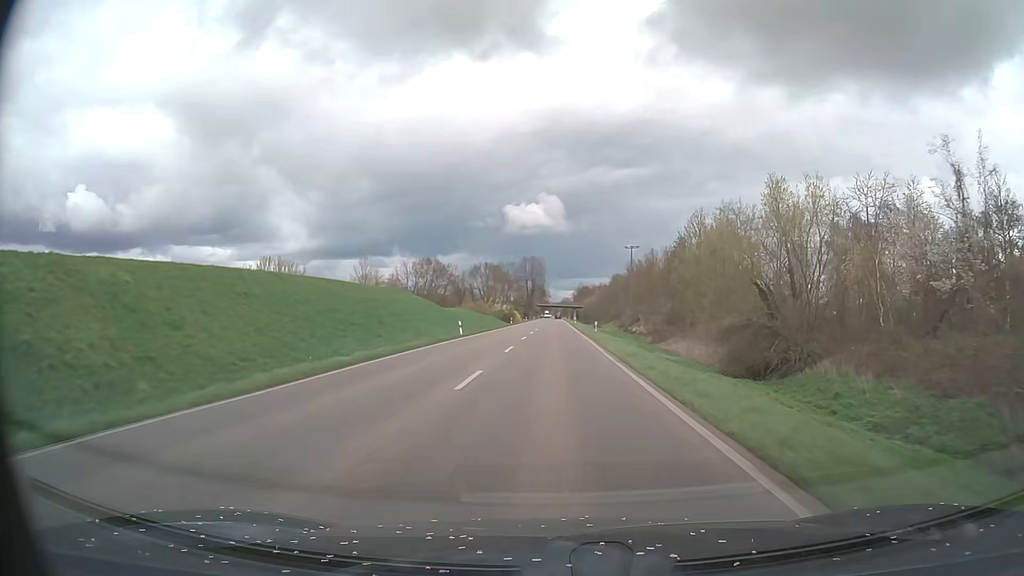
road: primary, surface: asphalt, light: Day
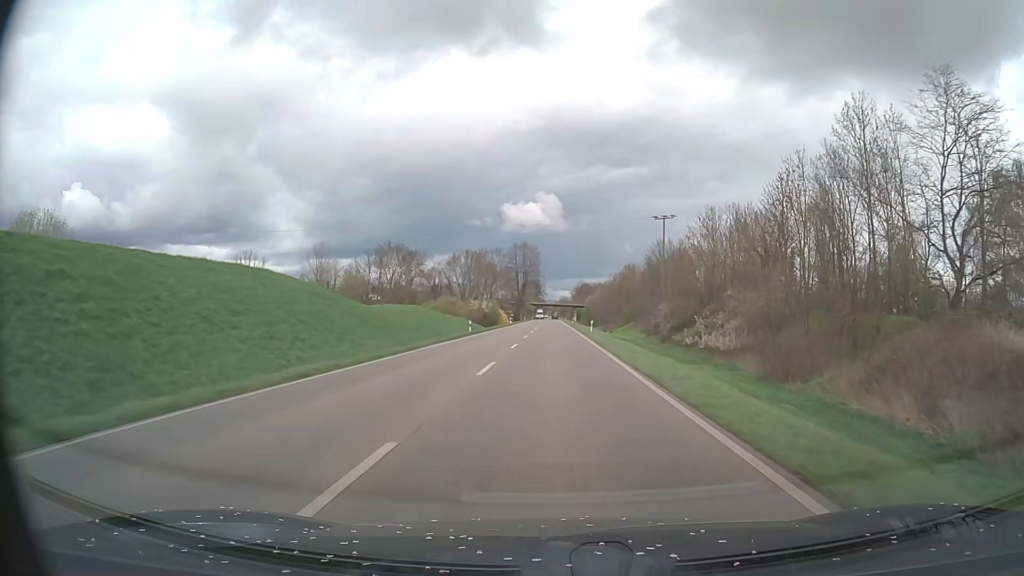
(0.0, +45.0) m; 0°
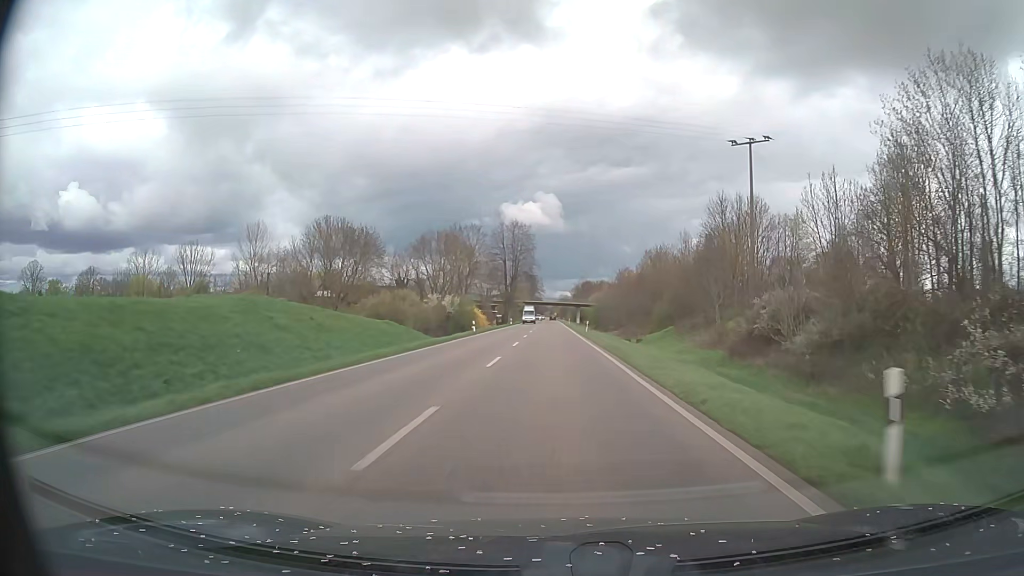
(+0.1, +45.0) m; 0°
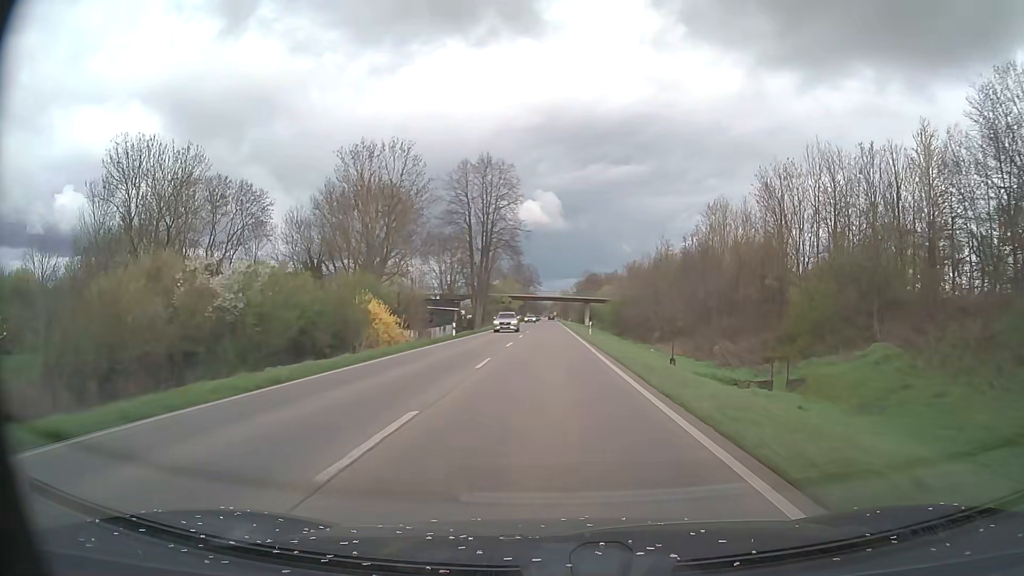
(+0.1, +60.0) m; 0°
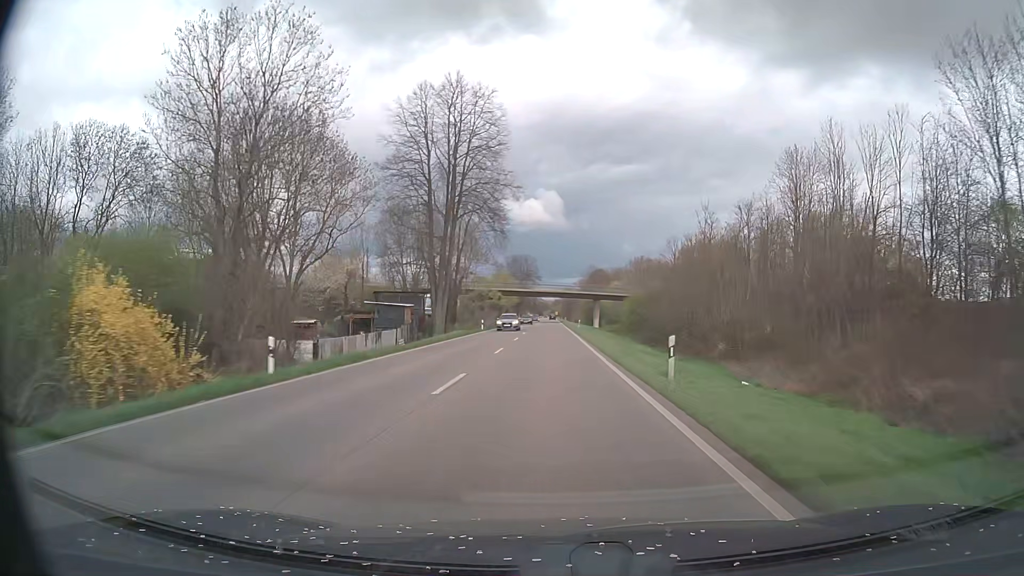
(-0.1, +29.9) m; 0°
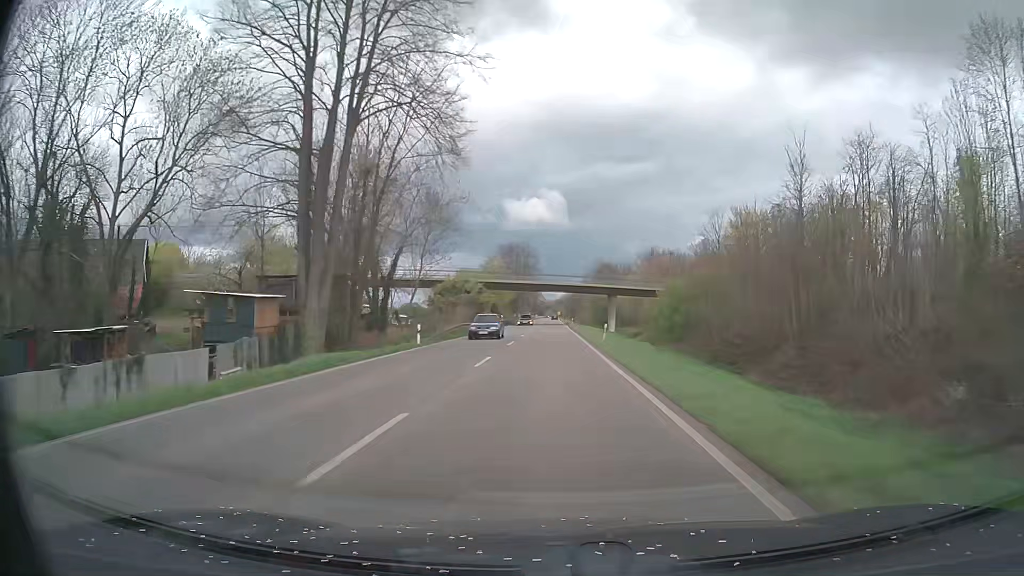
(0.0, +30.0) m; 0°
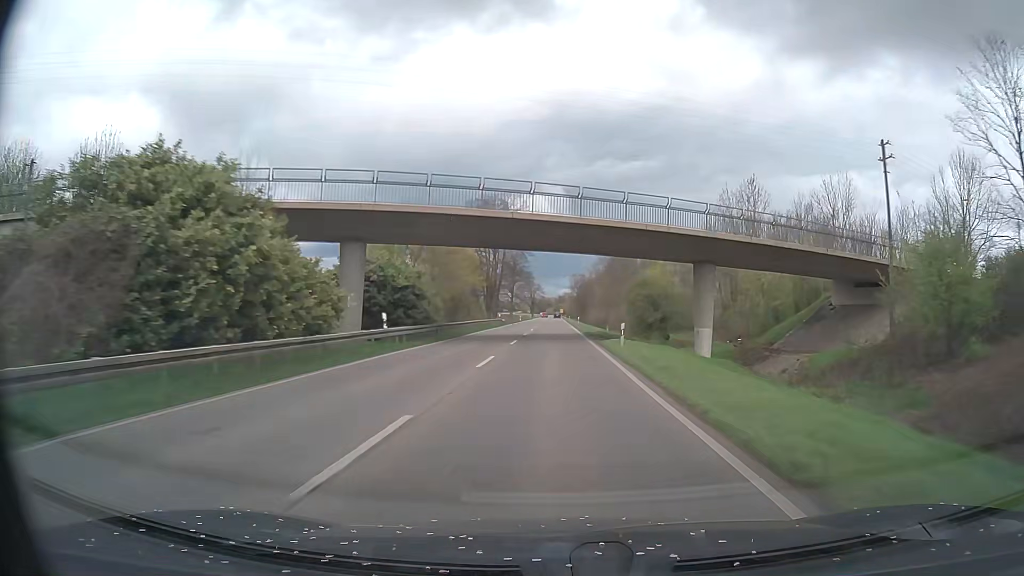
(-0.1, +59.9) m; 0°
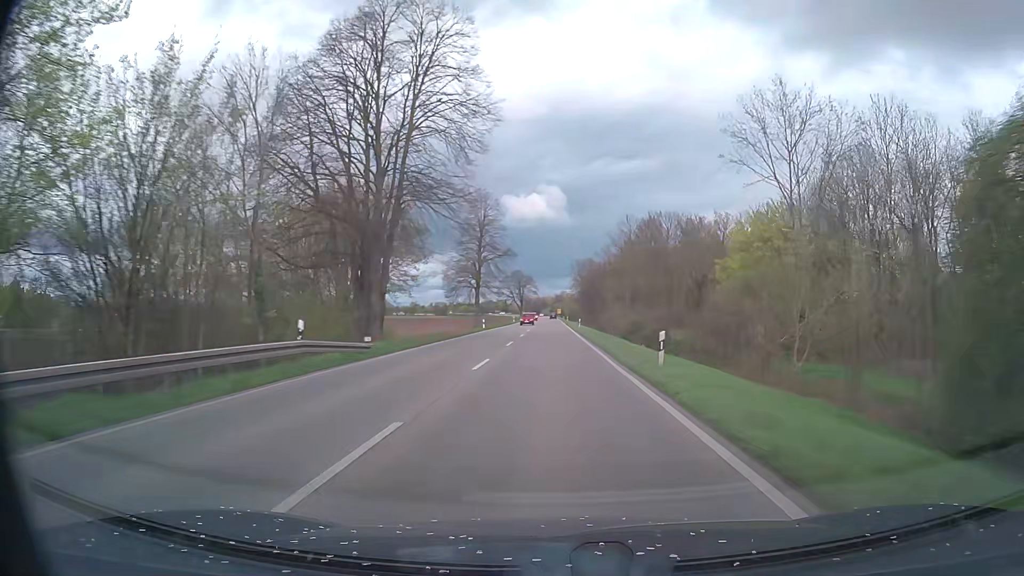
(+0.1, +60.0) m; 0°
(0, +10) (0, +20) (0, +30) (0, +40) (0, +50) (0, +60) (0, +70) (0, +80) (0, +90) (0, +100) m
